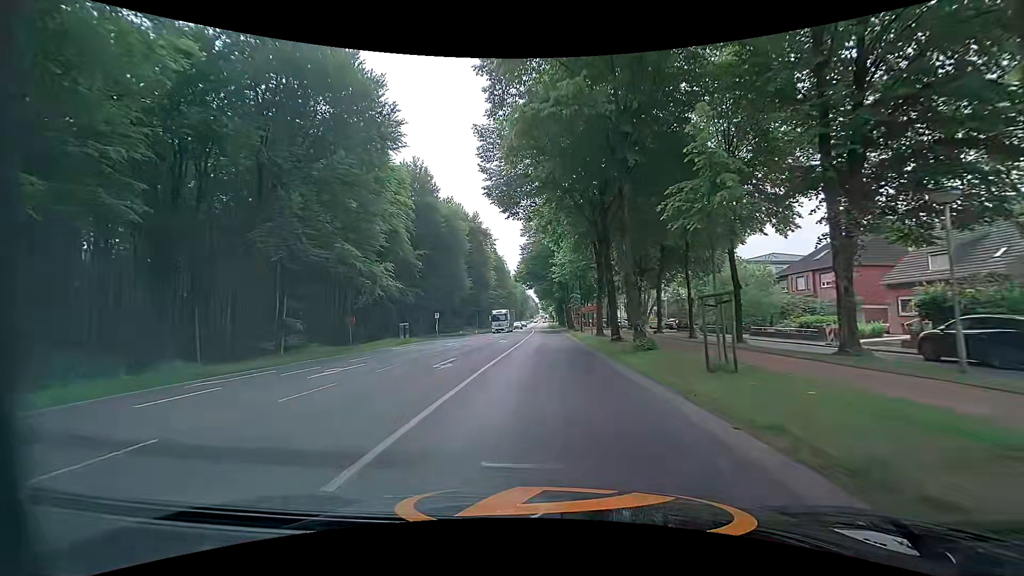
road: primary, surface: asphalt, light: Day
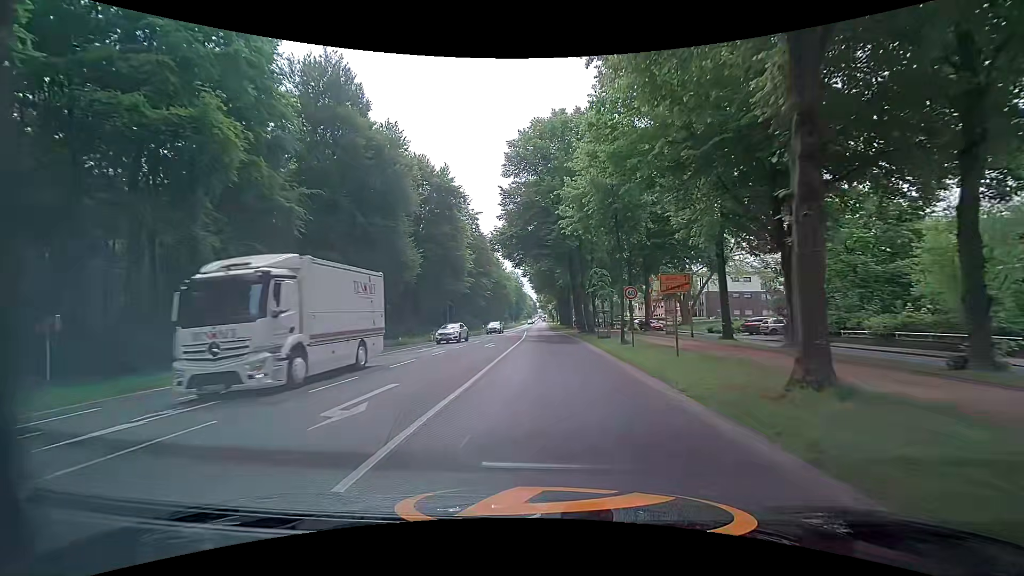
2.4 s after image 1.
(+0.1, +29.0) m; 0°
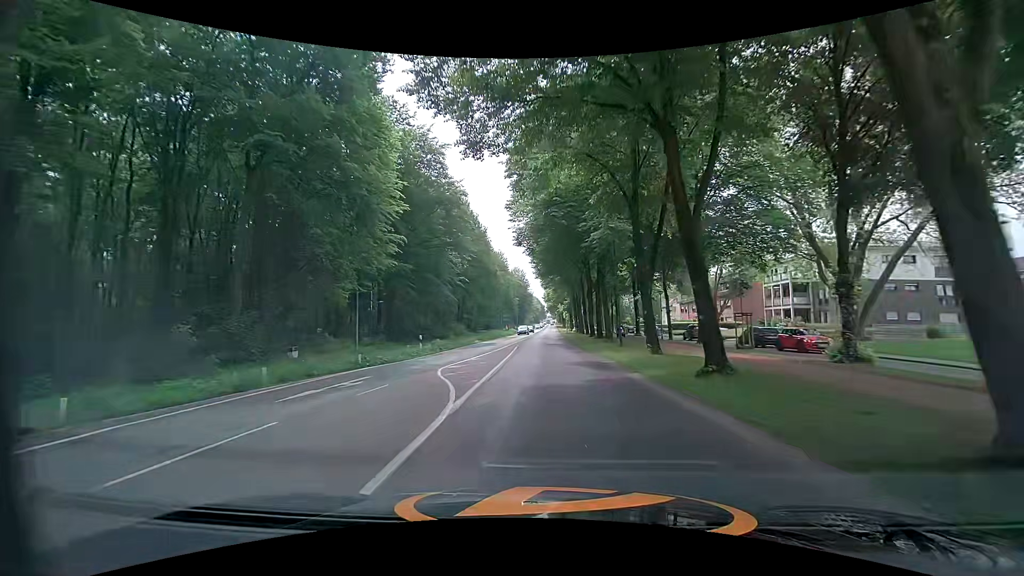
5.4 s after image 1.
(-0.1, +36.6) m; 0°
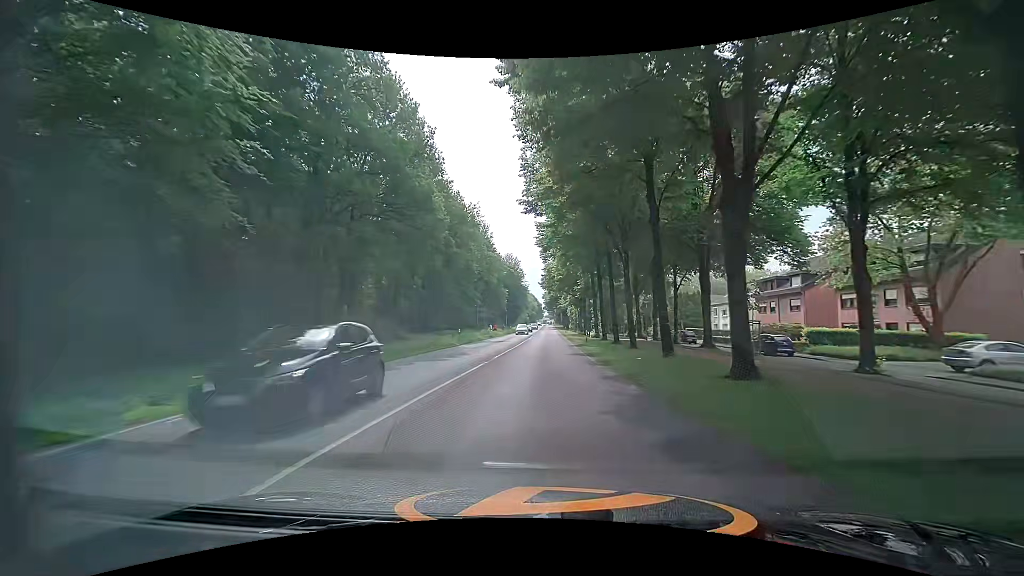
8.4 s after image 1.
(-0.6, +40.4) m; 0°
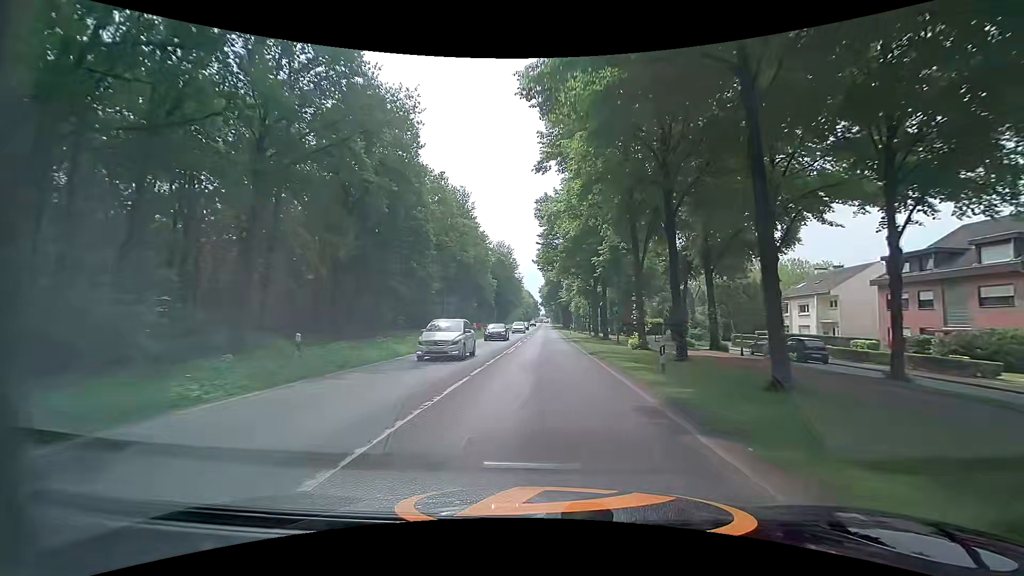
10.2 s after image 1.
(0.0, +26.1) m; 0°
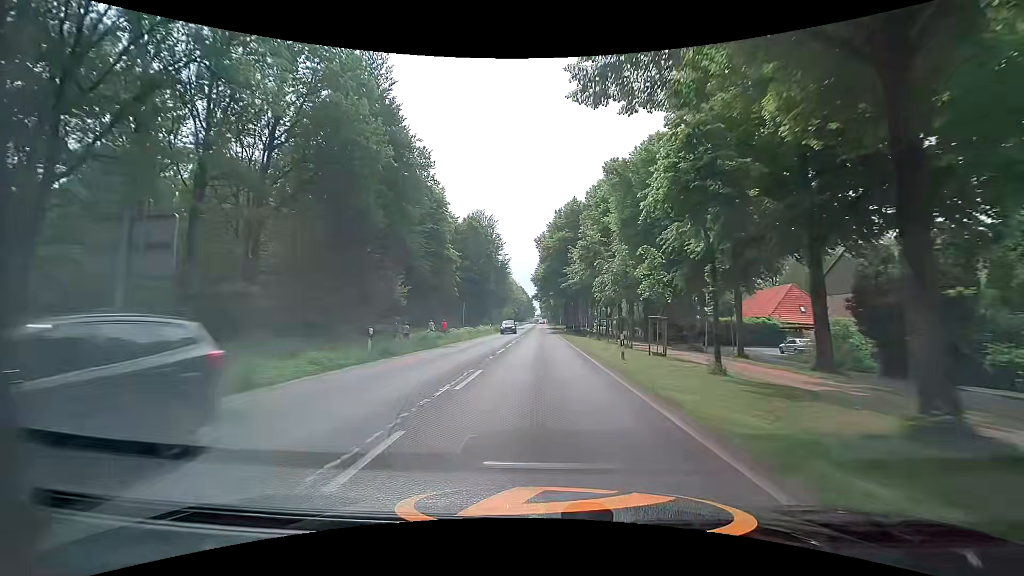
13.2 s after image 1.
(+0.3, +45.0) m; 0°
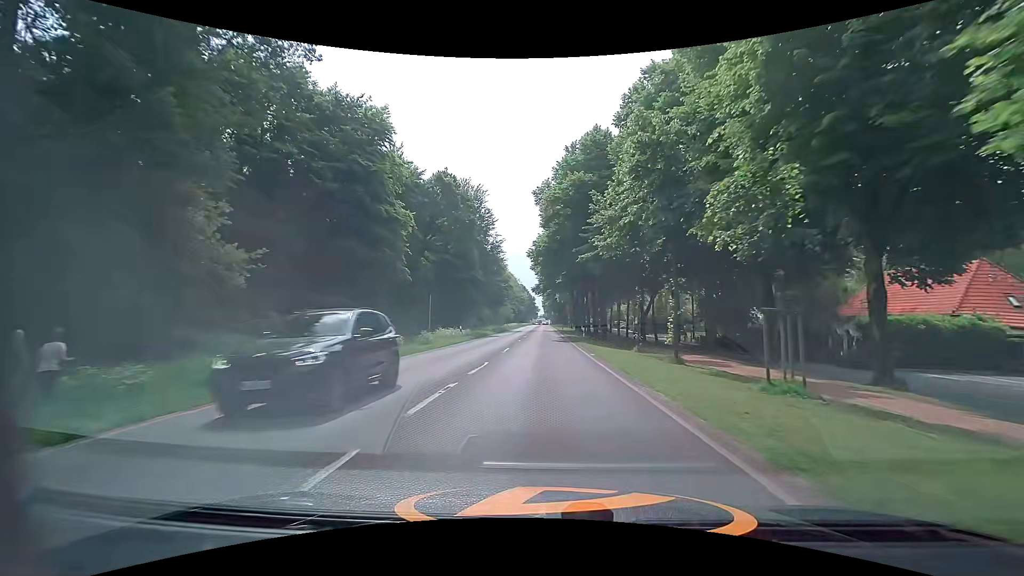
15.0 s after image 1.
(0.0, +26.9) m; 0°
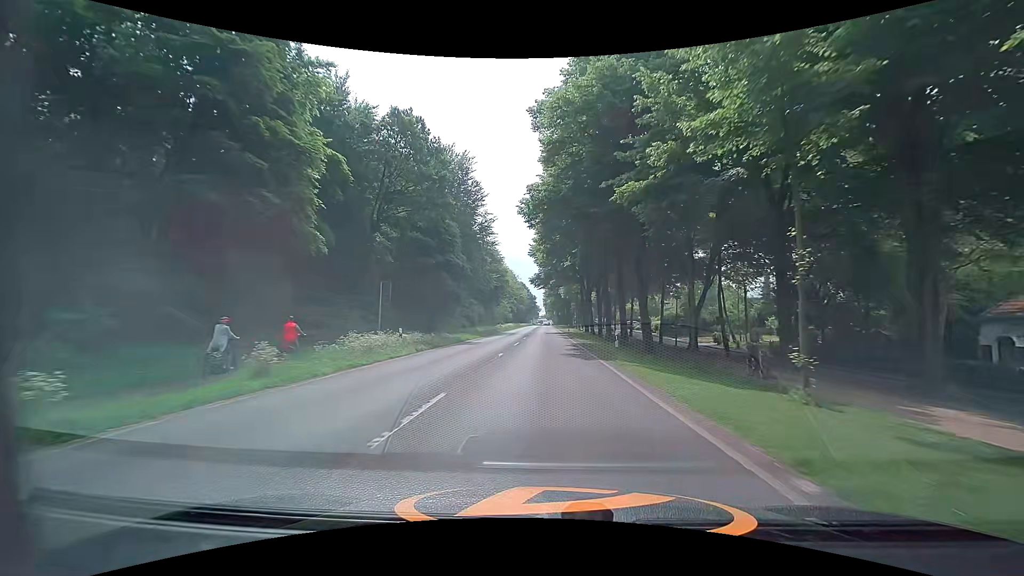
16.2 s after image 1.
(+0.1, +17.8) m; 0°
(0, +10) (0, +20) (0, +30) (0, +40) (0, +50) (0, +60) (0, +70) (0, +80) (0, +90) (0, +100) m
